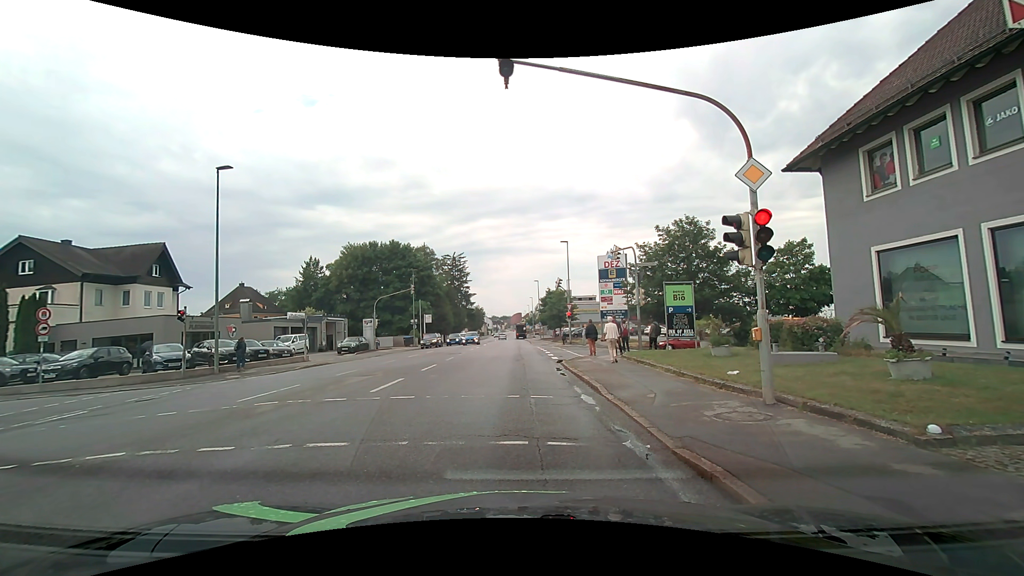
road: tertiary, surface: asphalt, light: Day
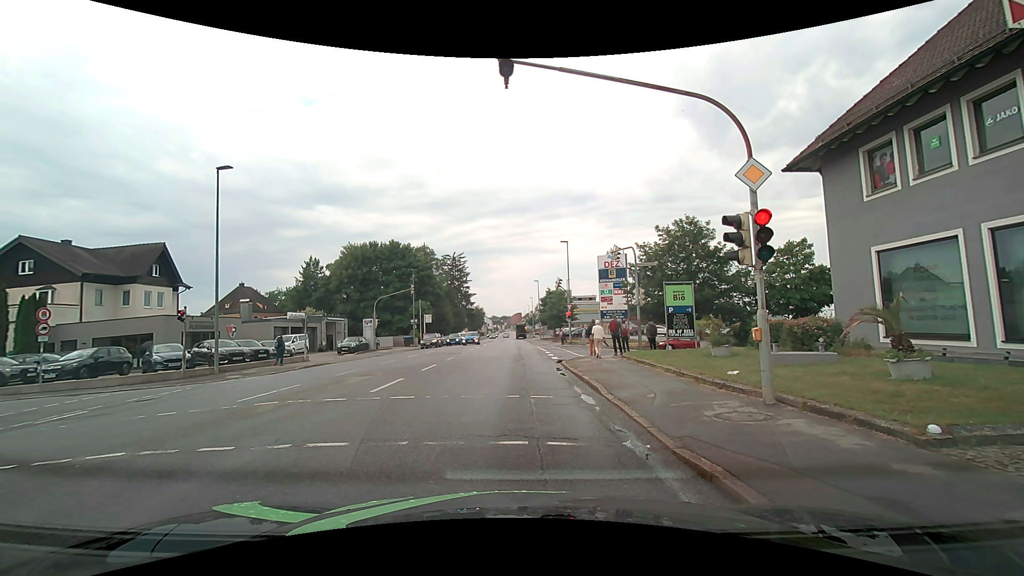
(0.0, 0.0) m; 0°
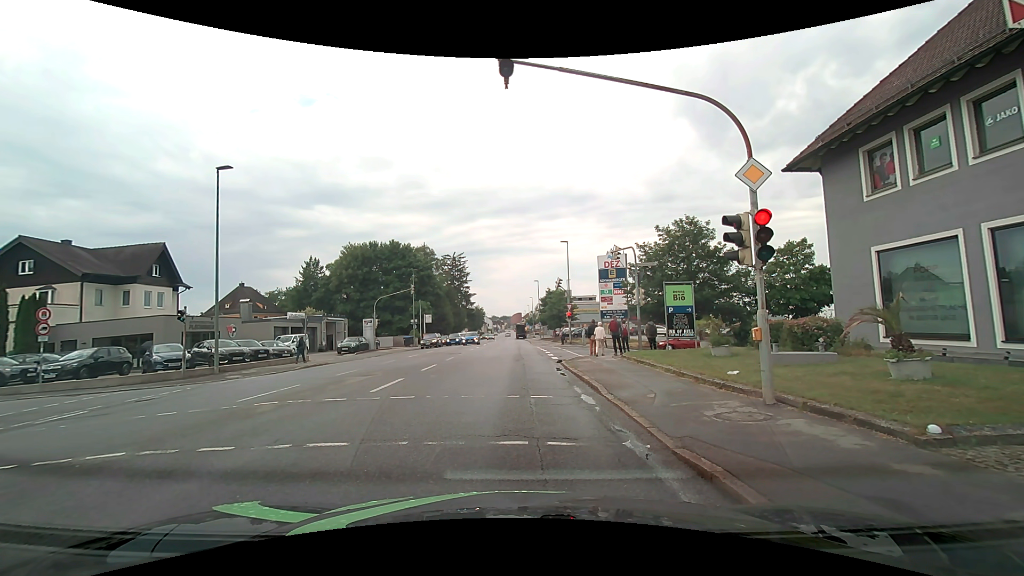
(0.0, 0.0) m; 0°
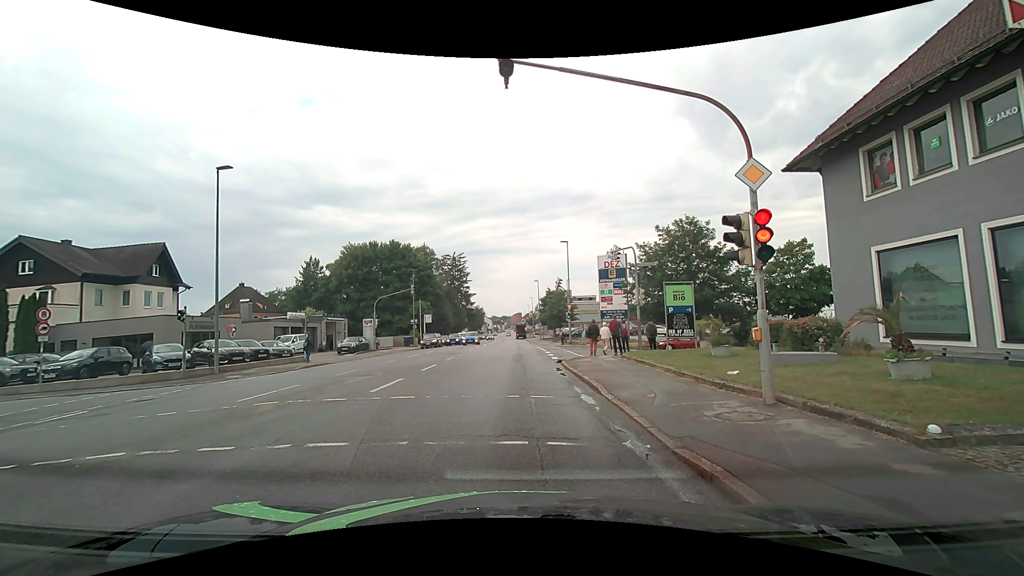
(0.0, 0.0) m; 0°
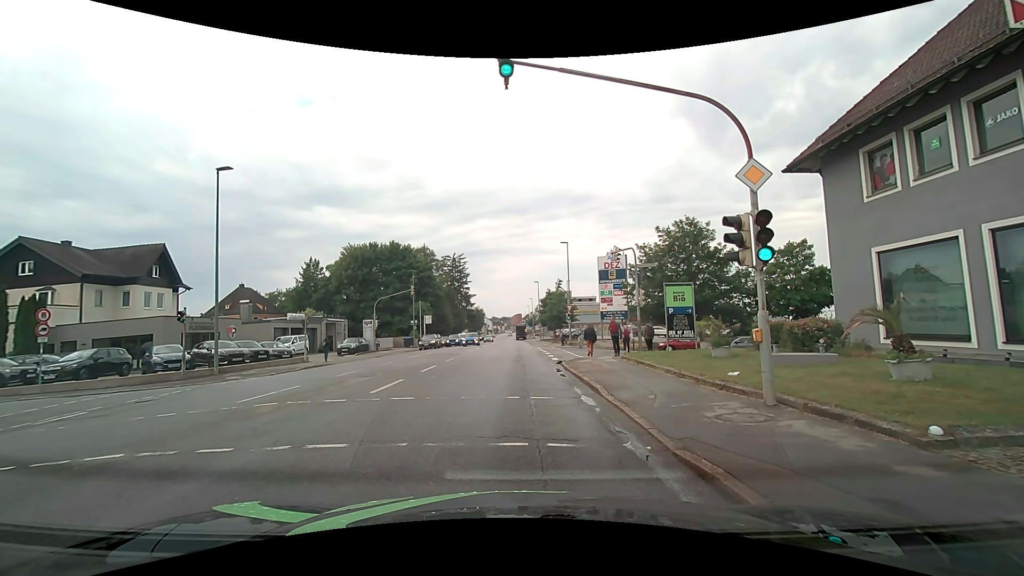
(0.0, 0.0) m; 0°
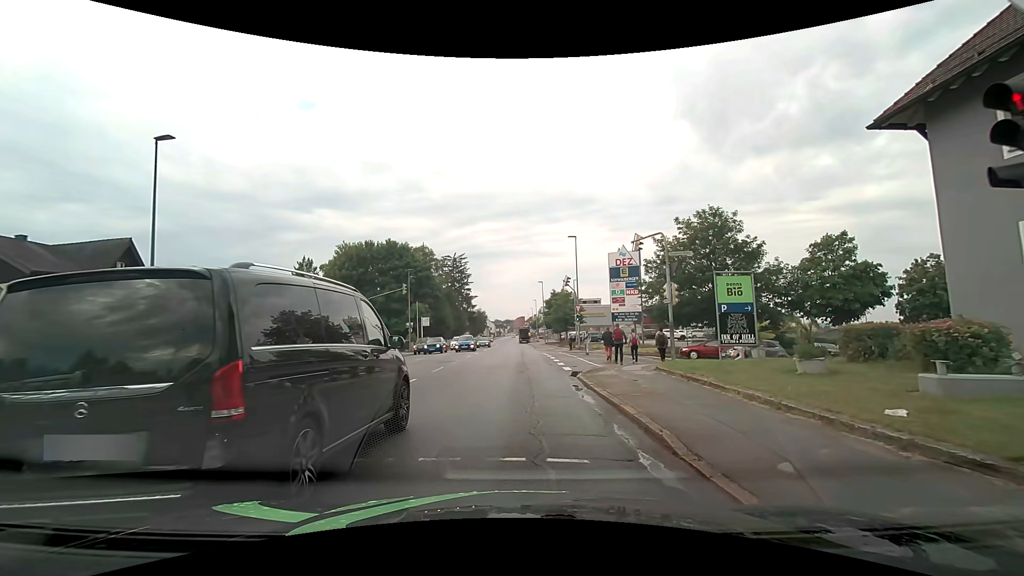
(0.0, +5.0) m; 0°
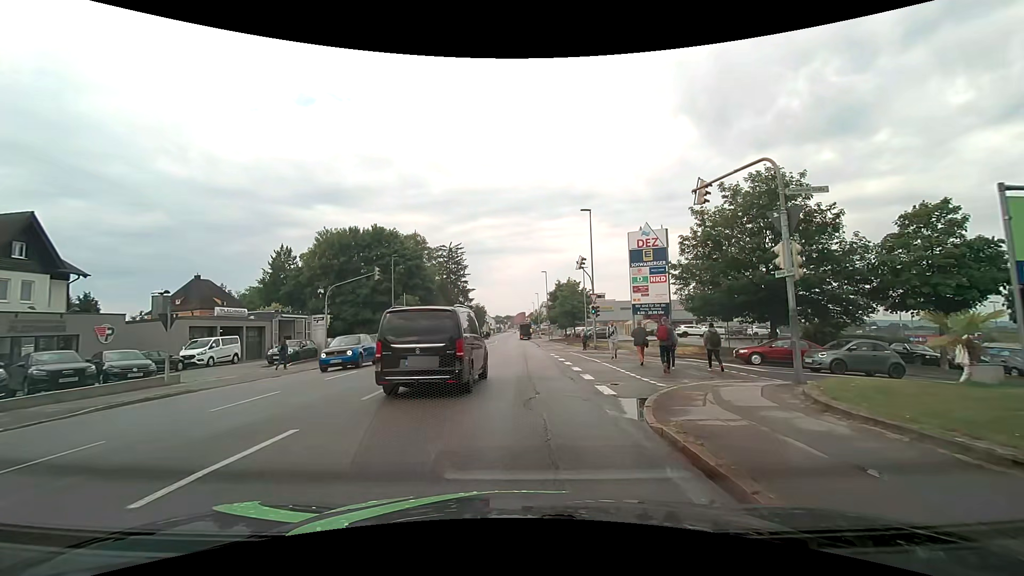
(-0.1, +8.8) m; 0°
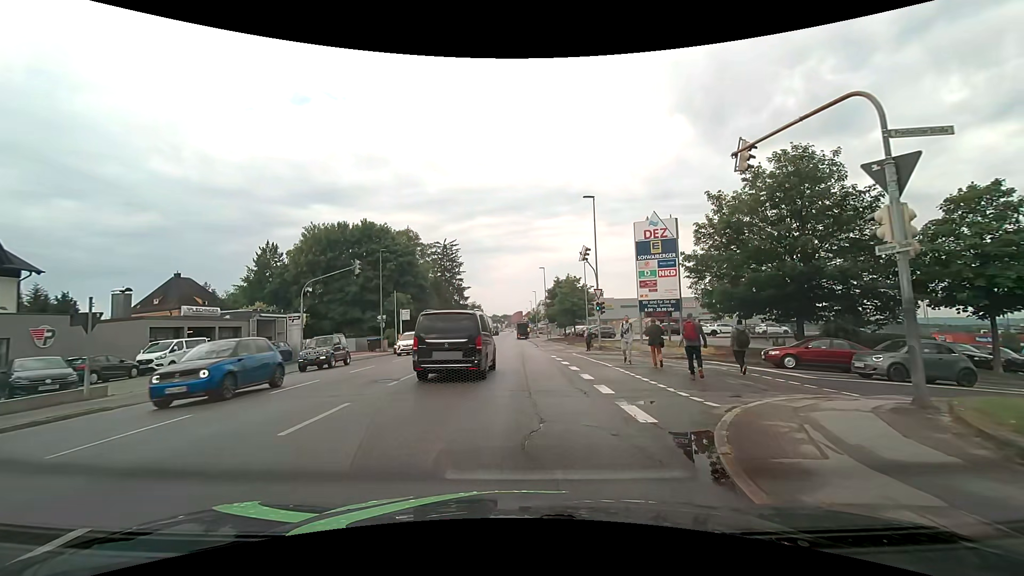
(0.0, +3.5) m; 0°
(0, +10) (0, +20) (0, +30) (0, +40) (0, +50) (0, +60) (-1, +70) (-2, +80) (-3, +90) (-3, +100) m
